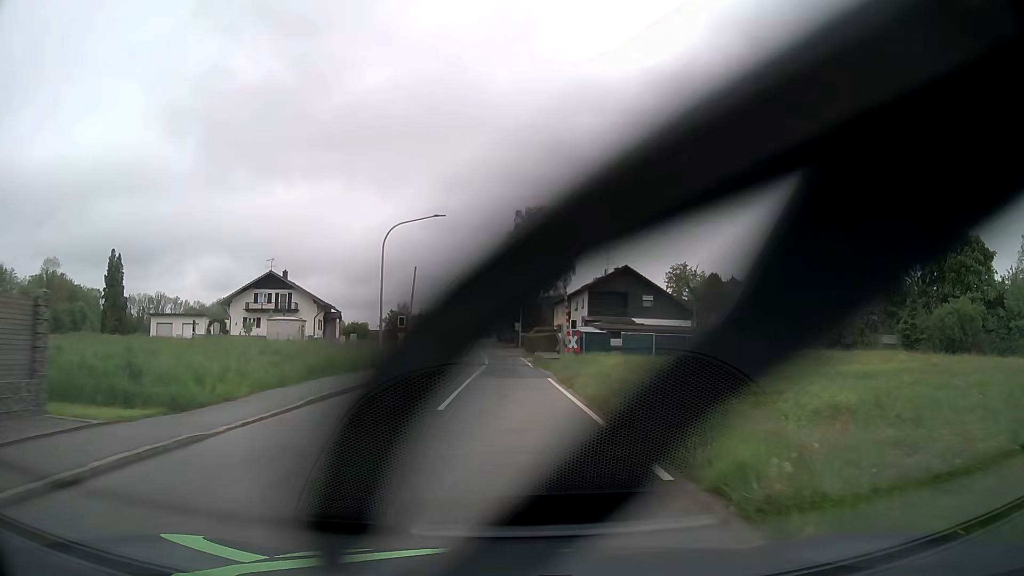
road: tertiary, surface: asphalt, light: Day
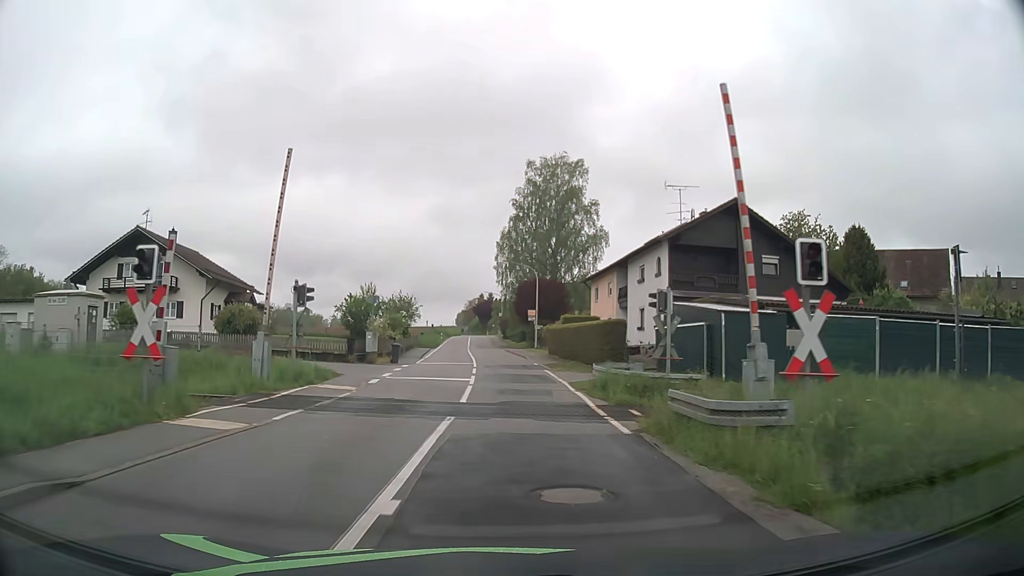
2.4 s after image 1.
(-0.3, +30.5) m; -1°
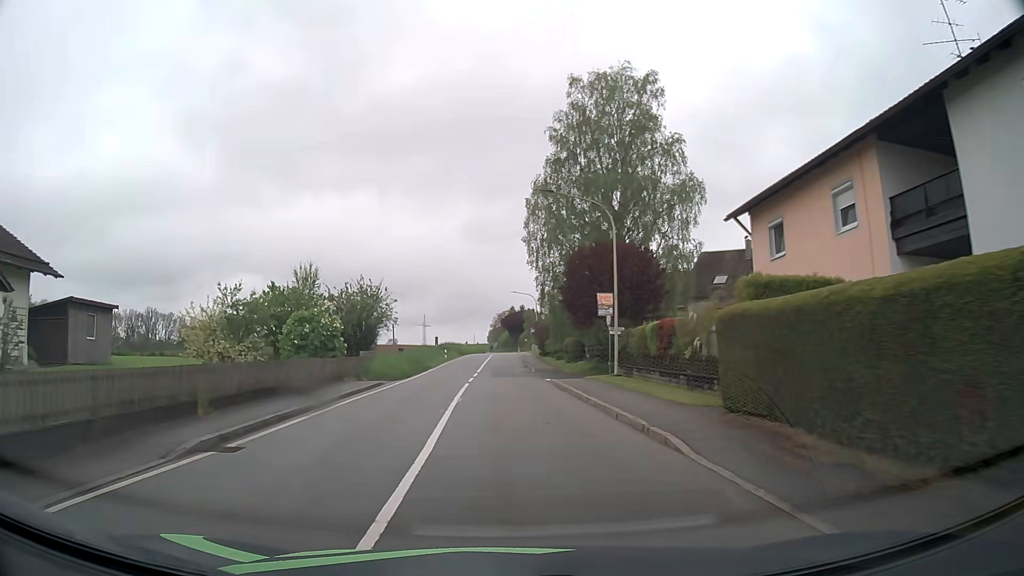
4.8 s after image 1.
(-0.4, +31.0) m; -3°
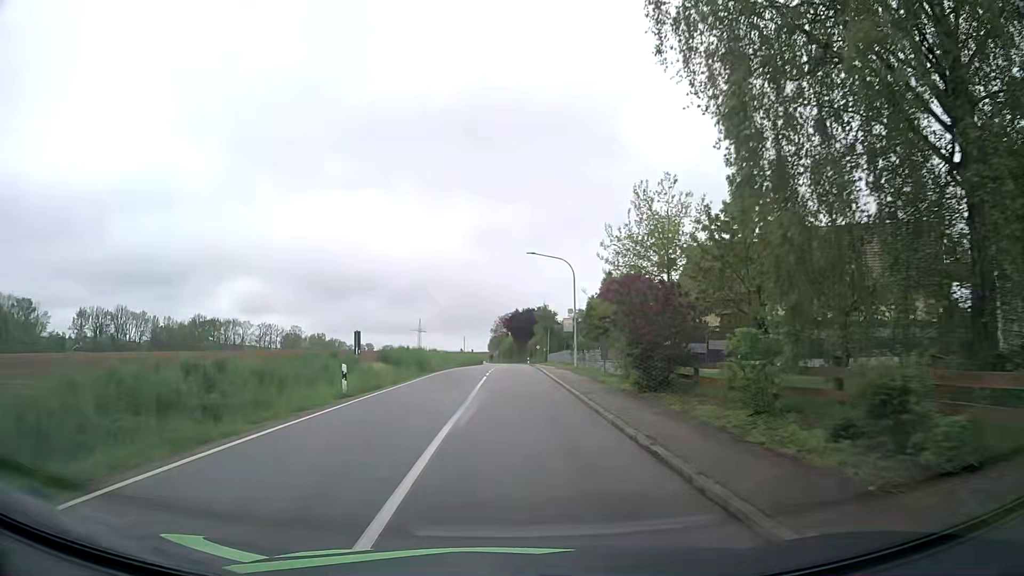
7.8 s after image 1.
(-0.5, +38.9) m; 0°
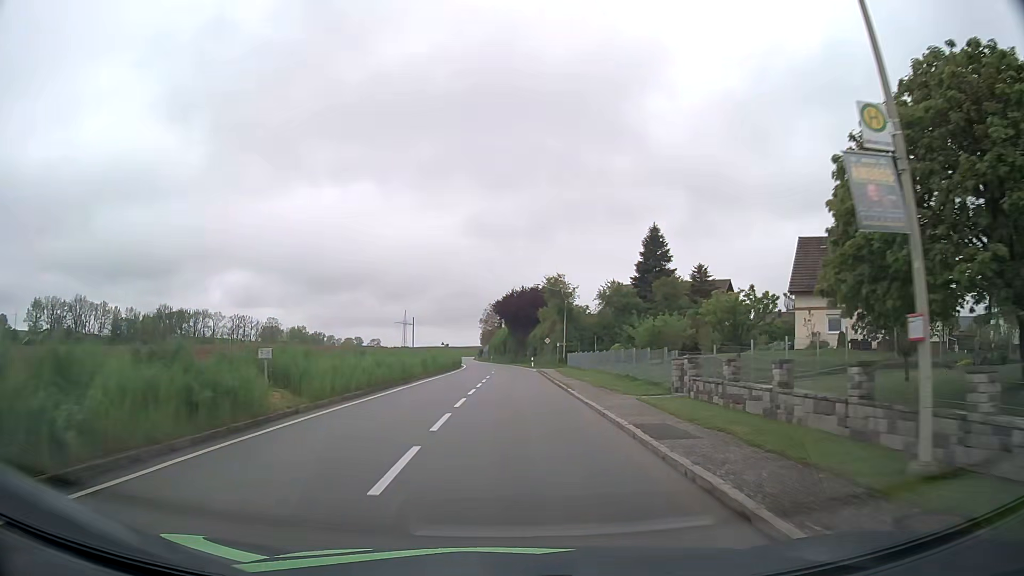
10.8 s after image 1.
(0.0, +37.1) m; 0°
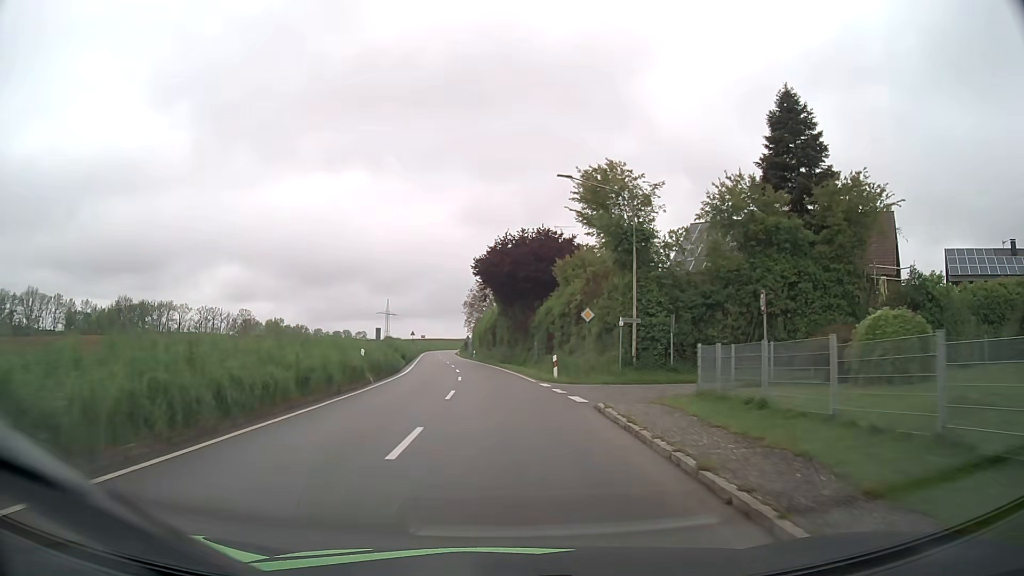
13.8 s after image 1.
(+0.3, +37.8) m; +1°
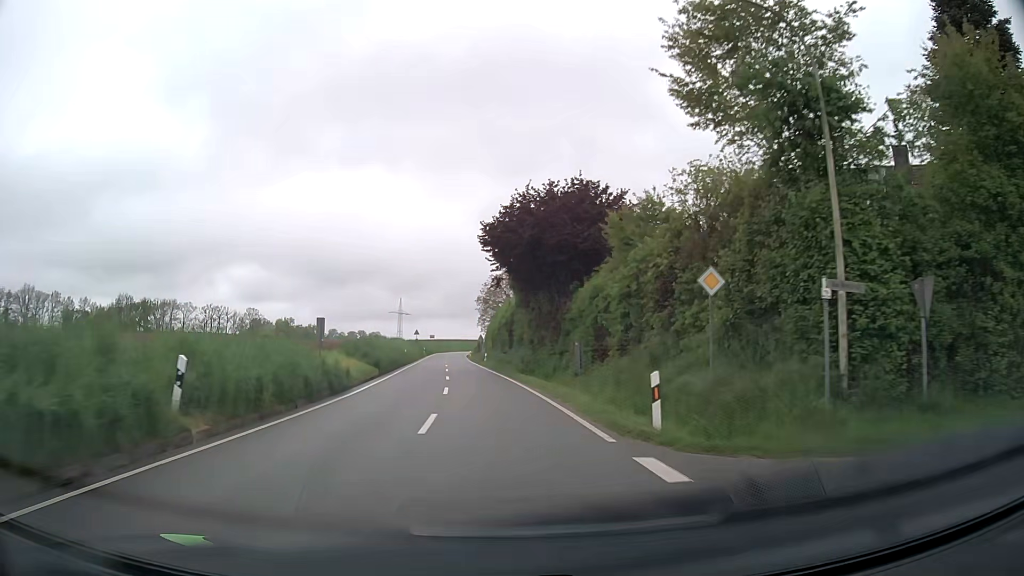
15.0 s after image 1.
(-0.1, +15.4) m; -1°
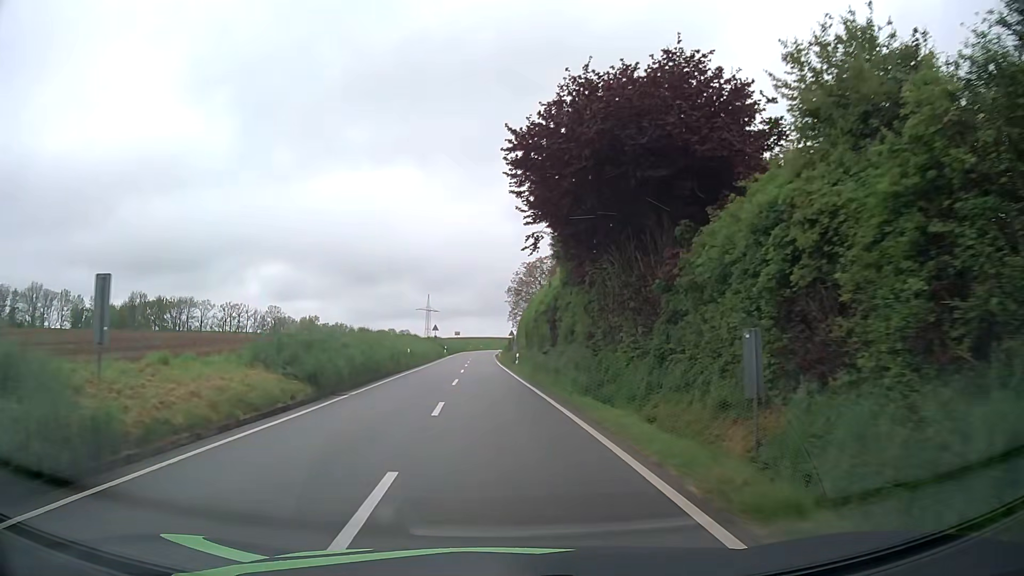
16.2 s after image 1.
(-0.4, +15.4) m; -3°
(0, +10) (0, +20) (-1, +30) (-1, +40) (-2, +50) (-2, +60) (-2, +70) (-3, +80) (-3, +90) (-3, +100) m
